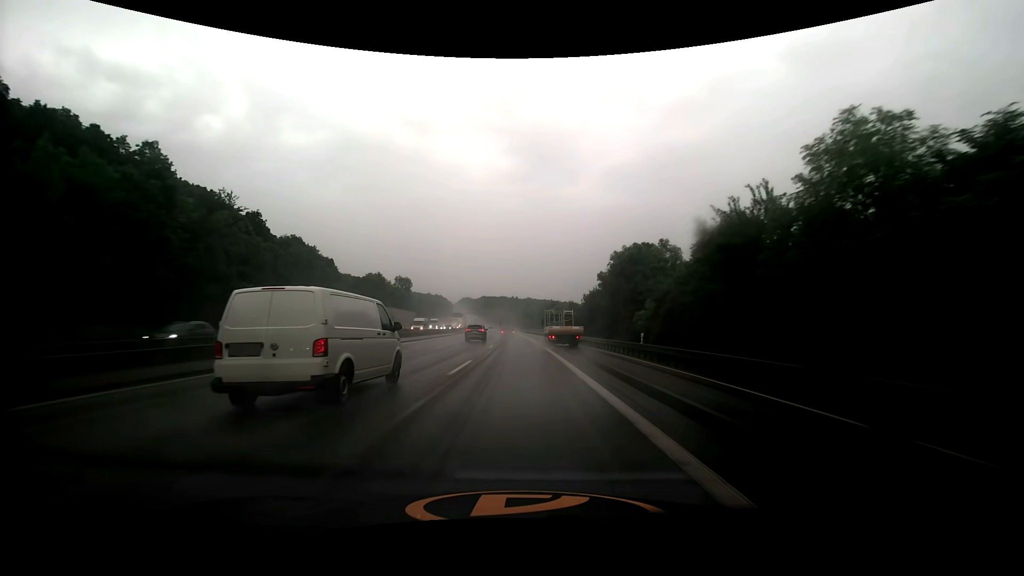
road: motorway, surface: asphalt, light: Day
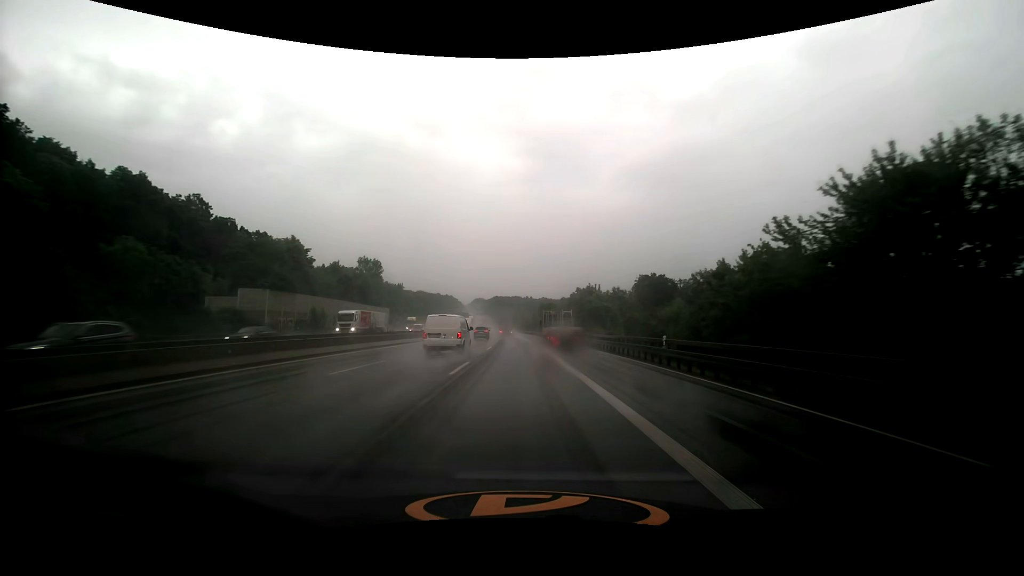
(-0.8, +54.9) m; -2°
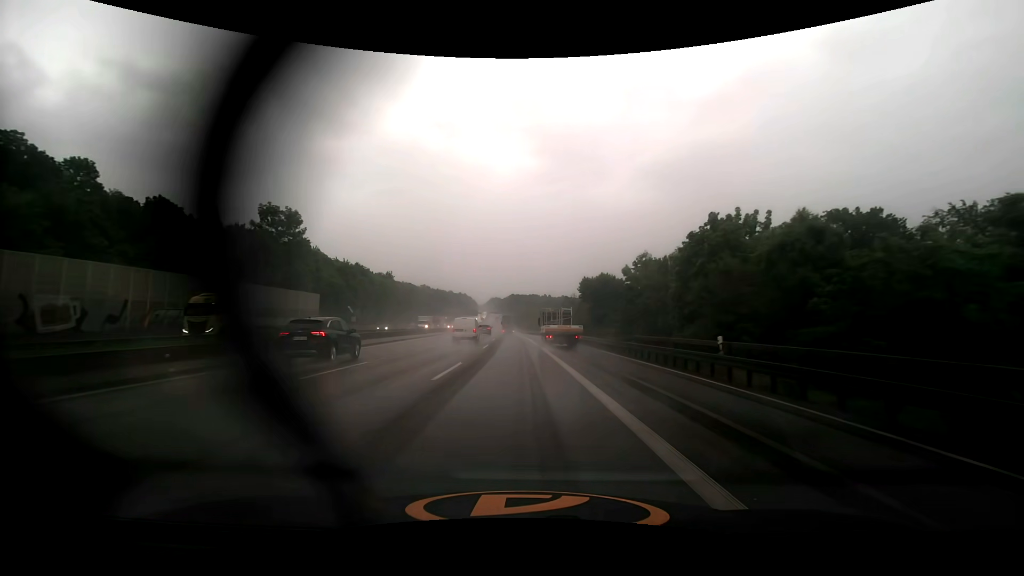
(-1.1, +56.2) m; -2°
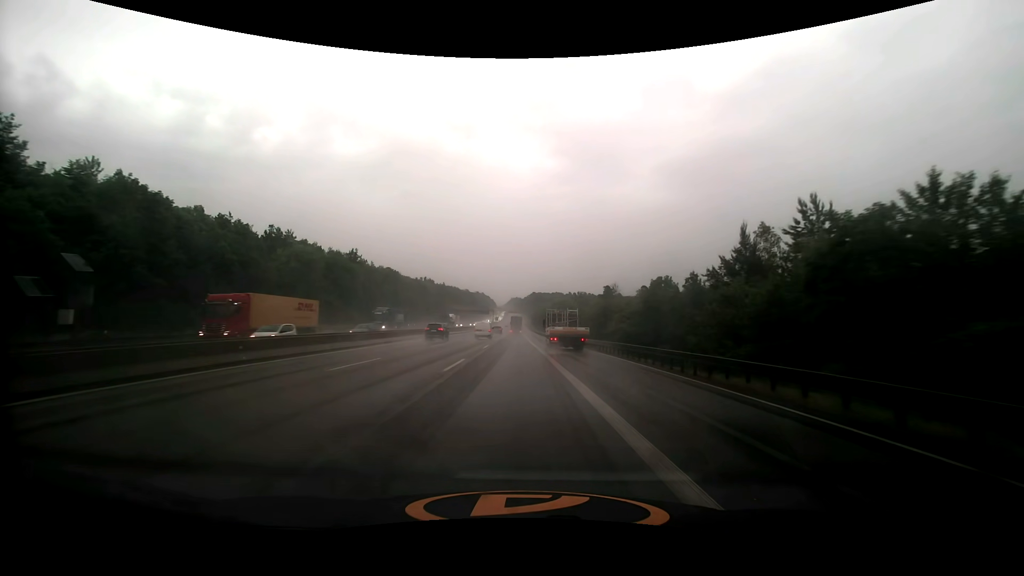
(-1.7, +70.3) m; -3°
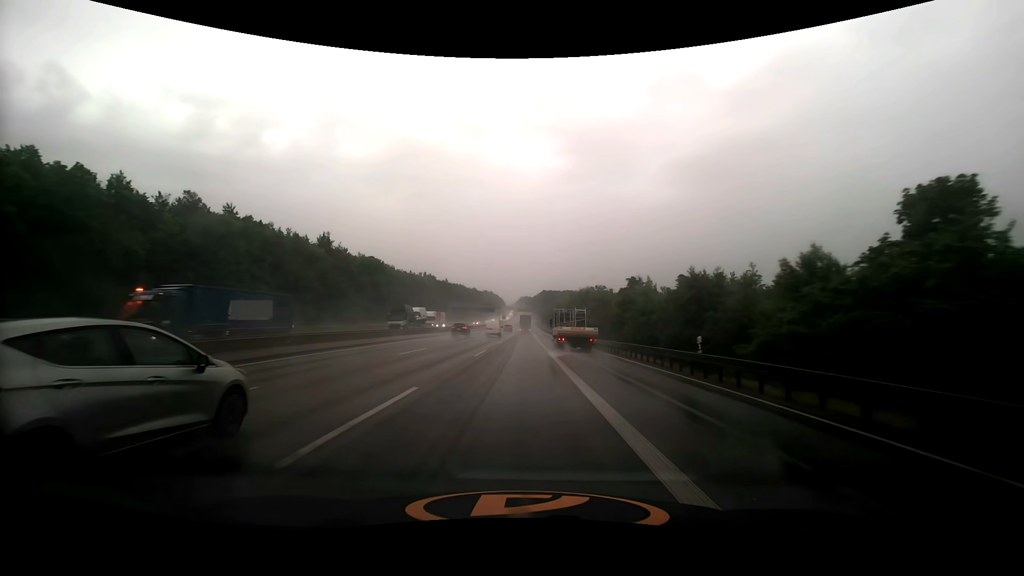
(-0.2, +28.5) m; -1°
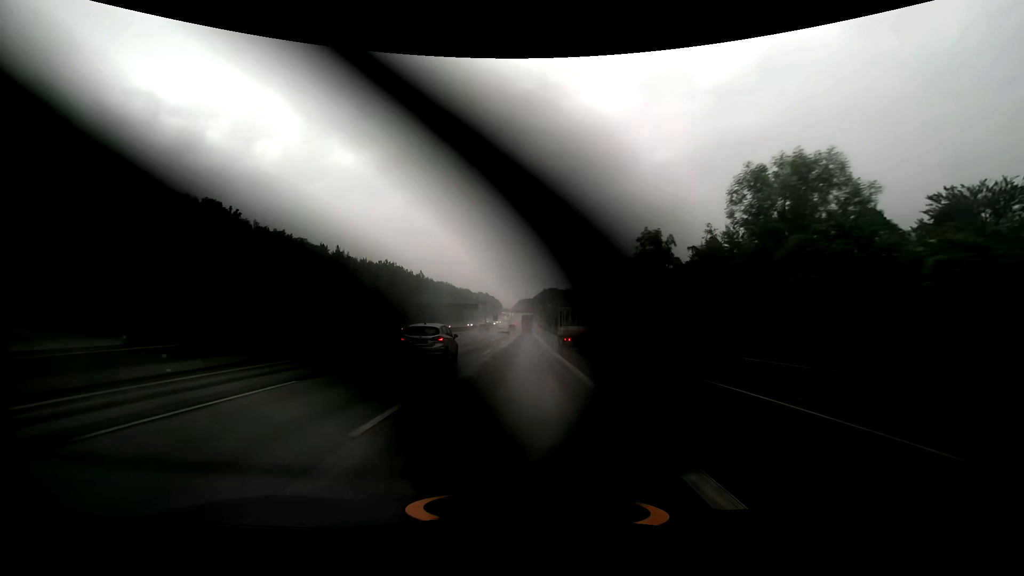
(-0.1, +71.4) m; 0°
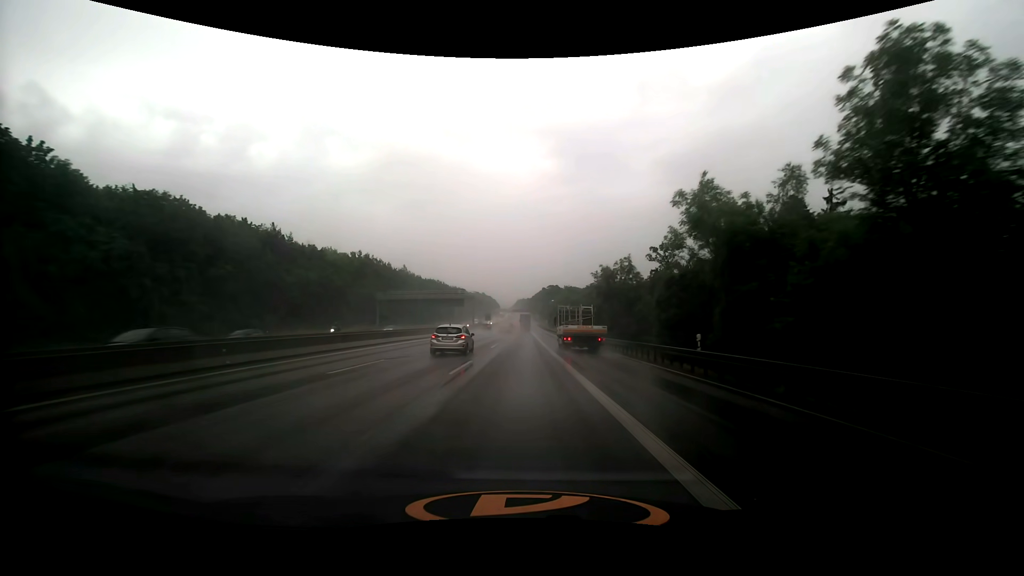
(0.0, +28.8) m; 0°
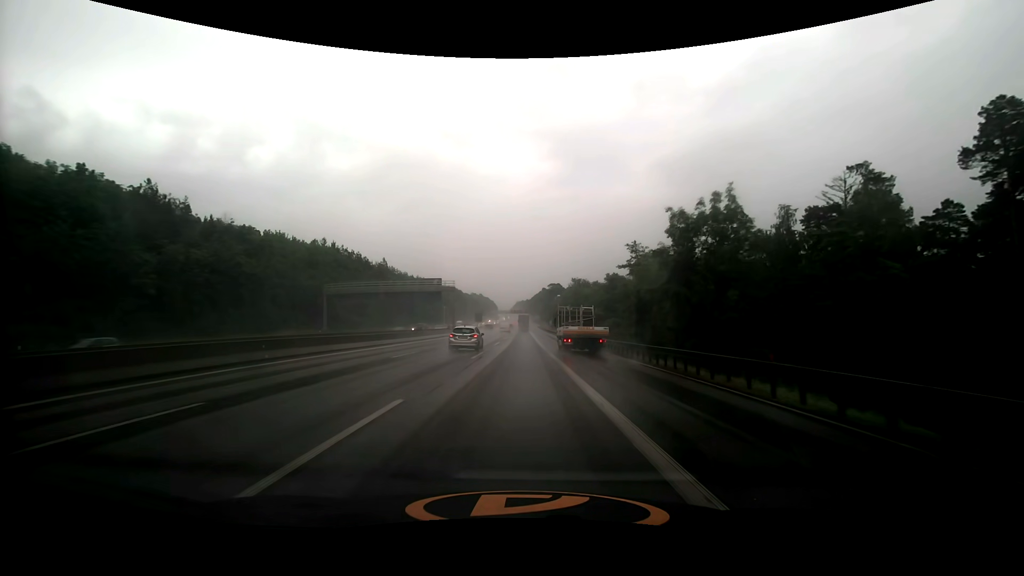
(0.0, +28.9) m; 0°
(0, +10) (0, +20) (0, +30) (0, +40) (0, +50) (0, +60) (0, +70) (0, +80) (0, +90) (0, +100) m
